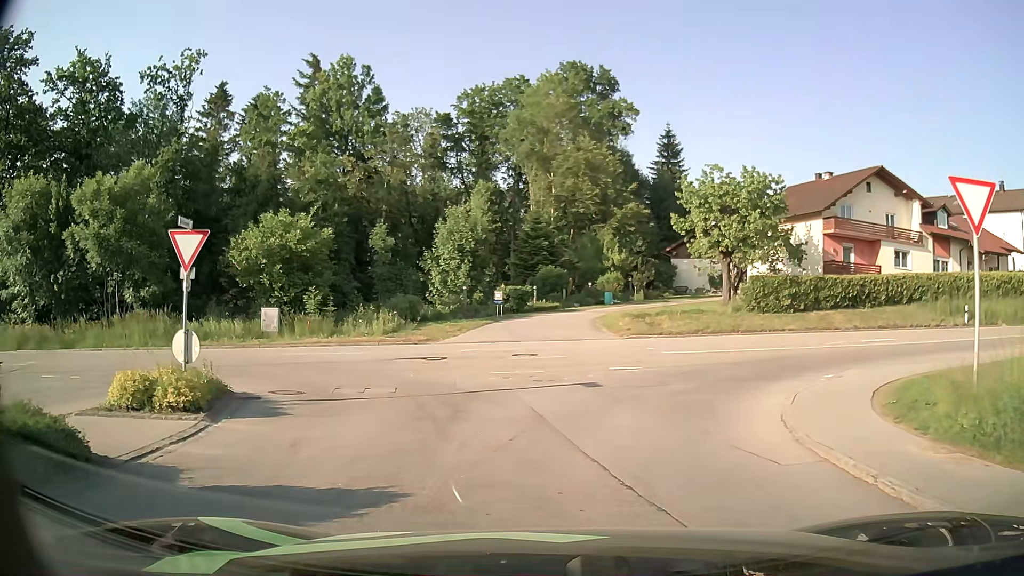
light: Day
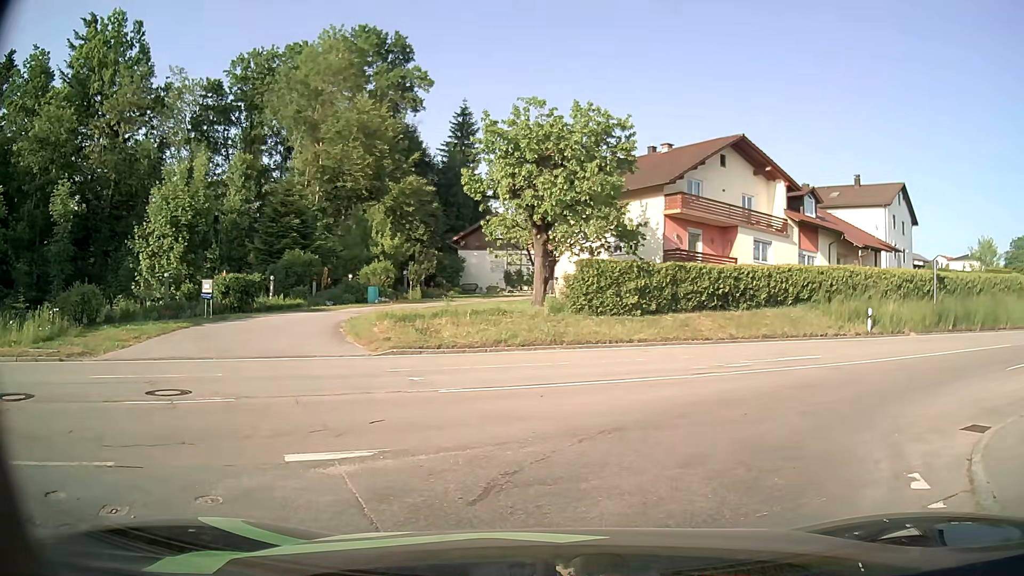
(+1.2, +10.3) m; +18°
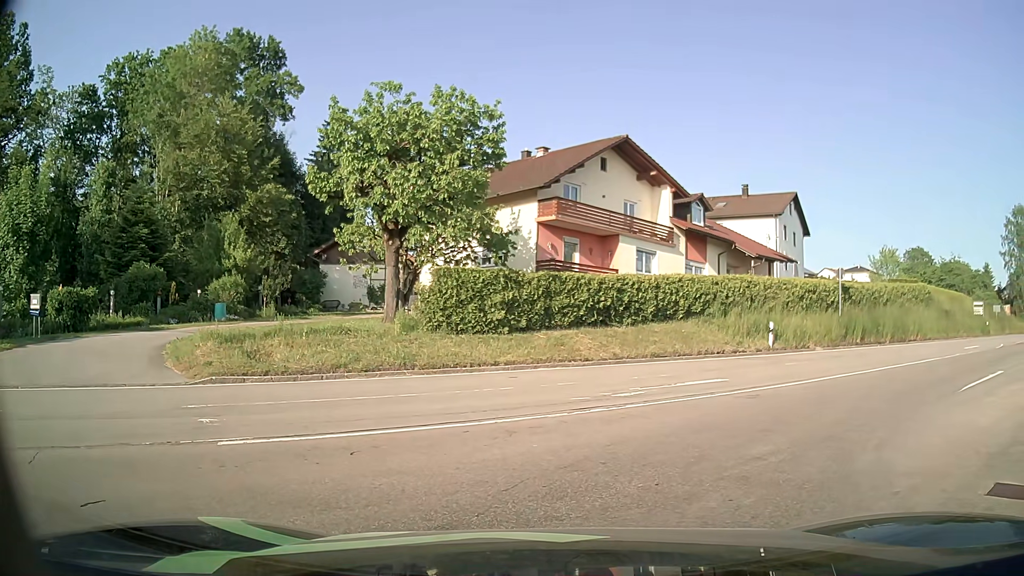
(+0.1, +3.0) m; +9°
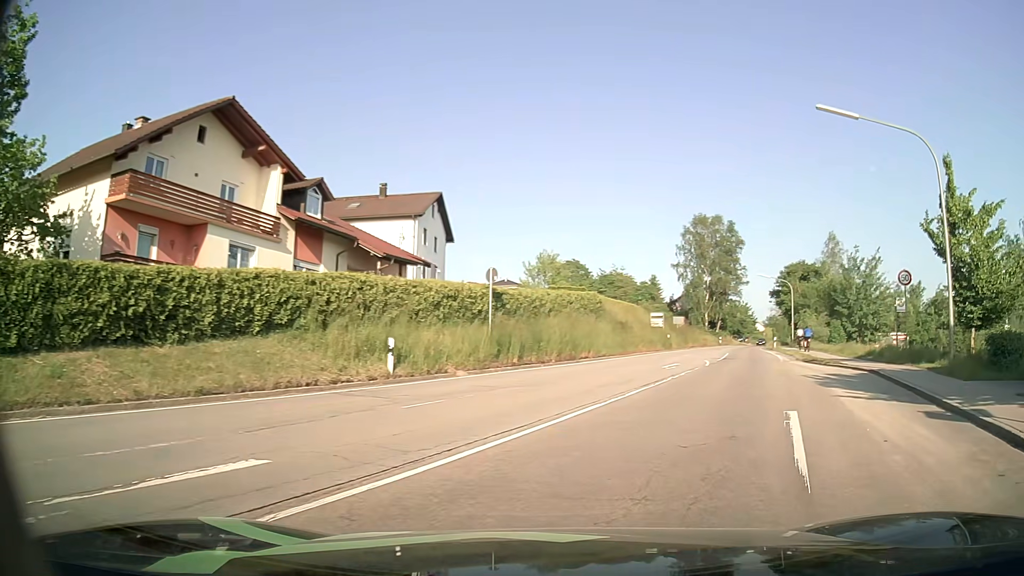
(+2.4, +8.1) m; +33°
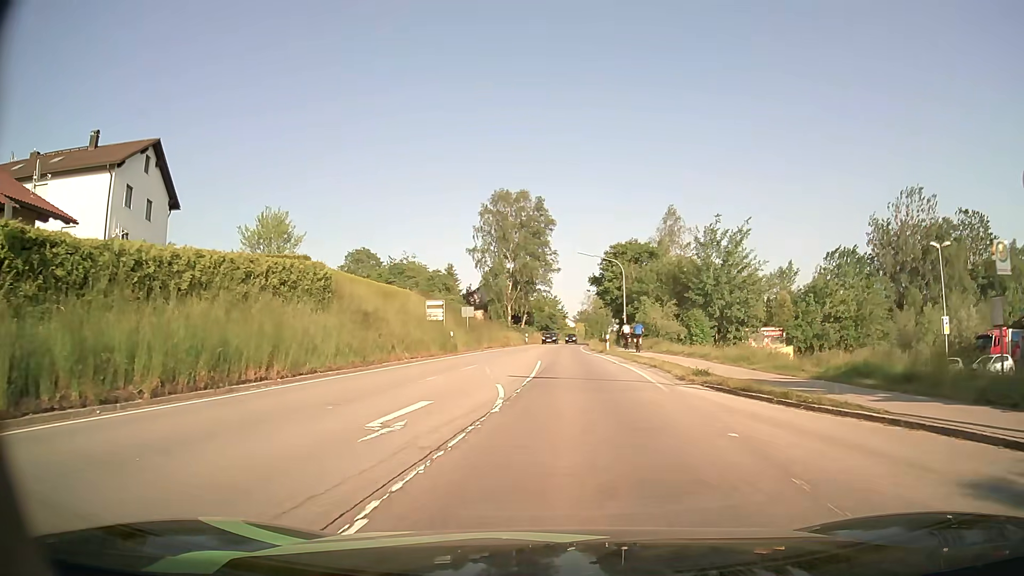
(+3.6, +17.7) m; +15°
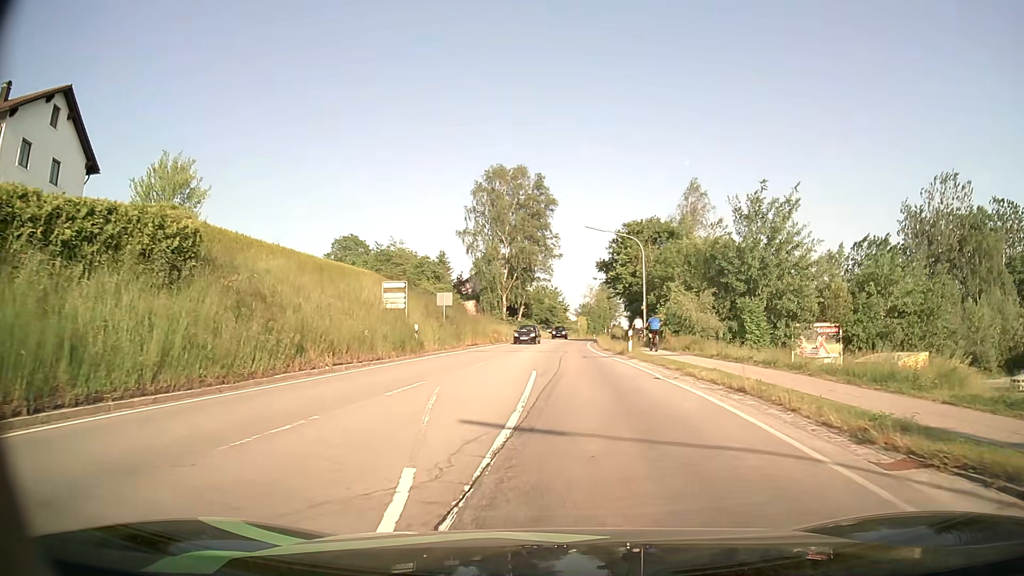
(-0.1, +11.0) m; 0°
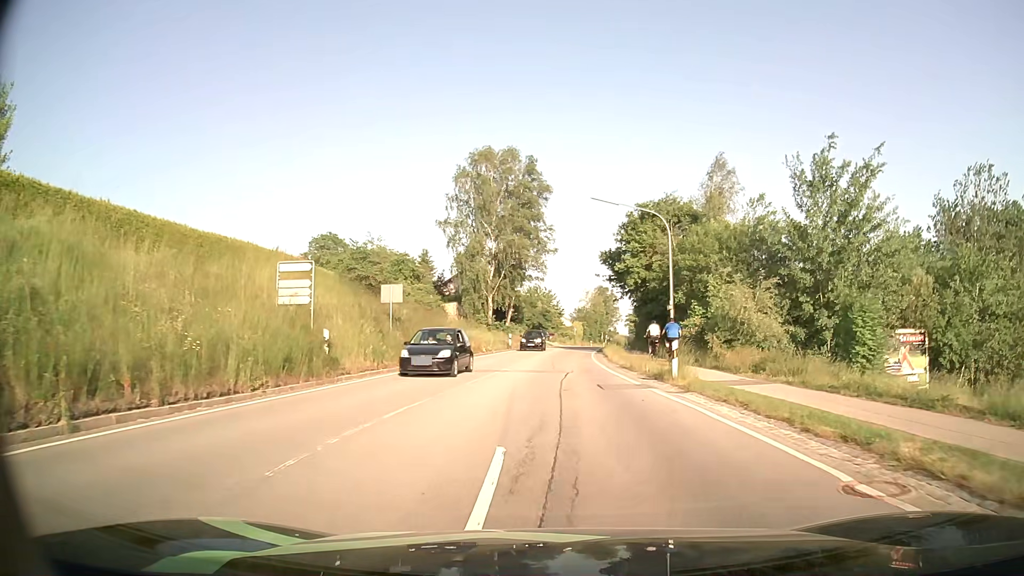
(+0.1, +11.6) m; +1°
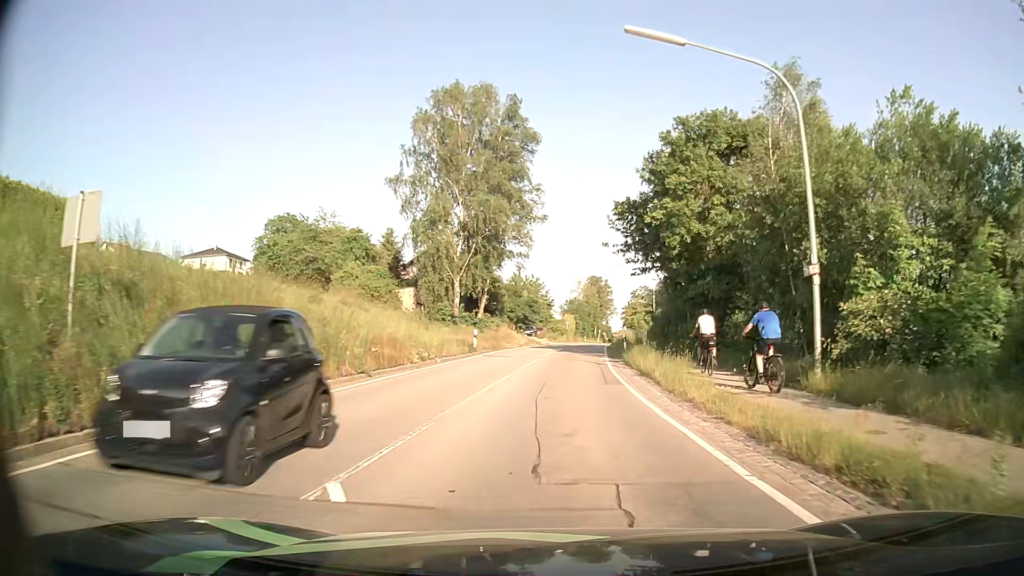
(+0.1, +18.5) m; +1°
